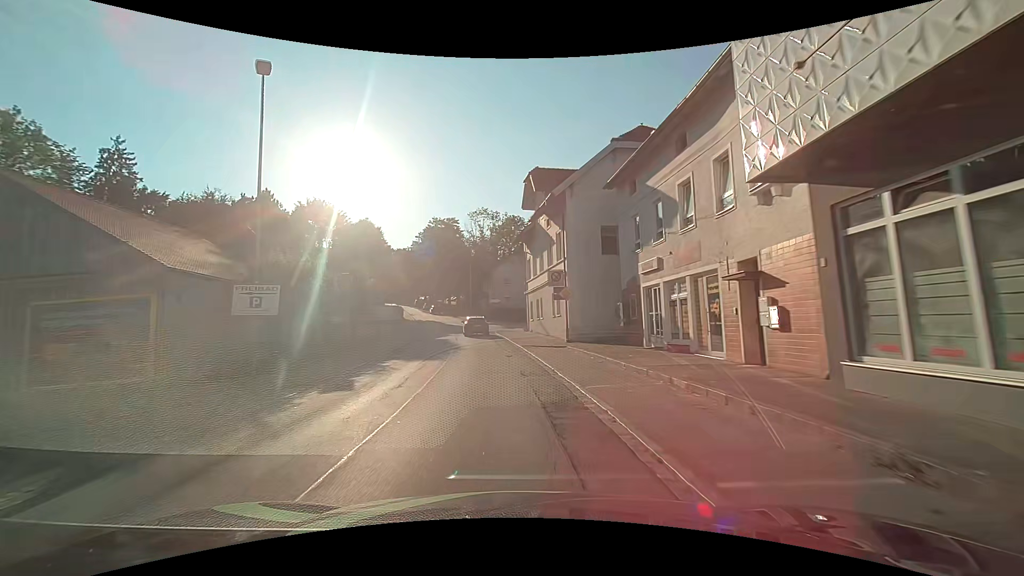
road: secondary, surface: asphalt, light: Day
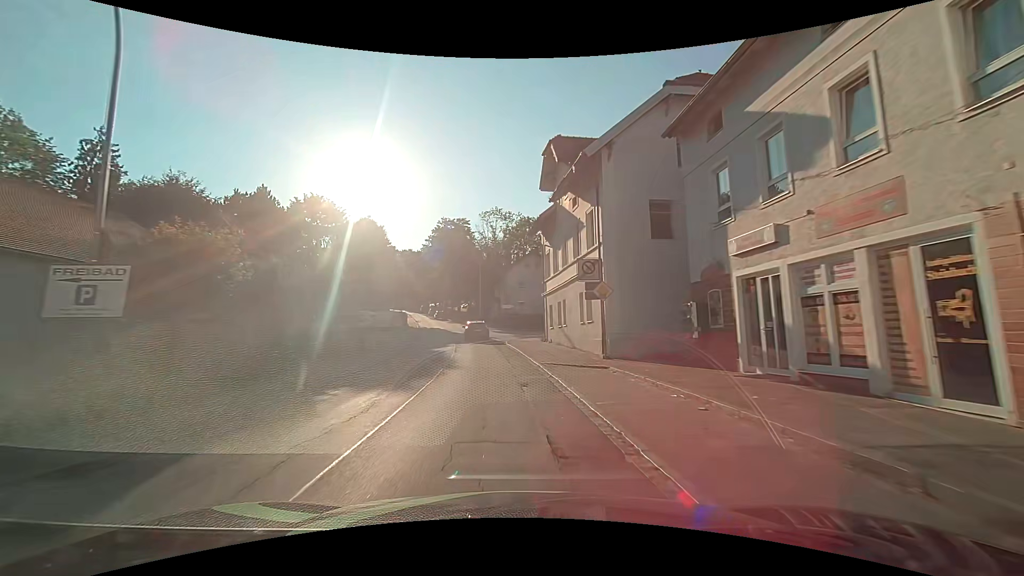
(+0.1, +7.4) m; 0°
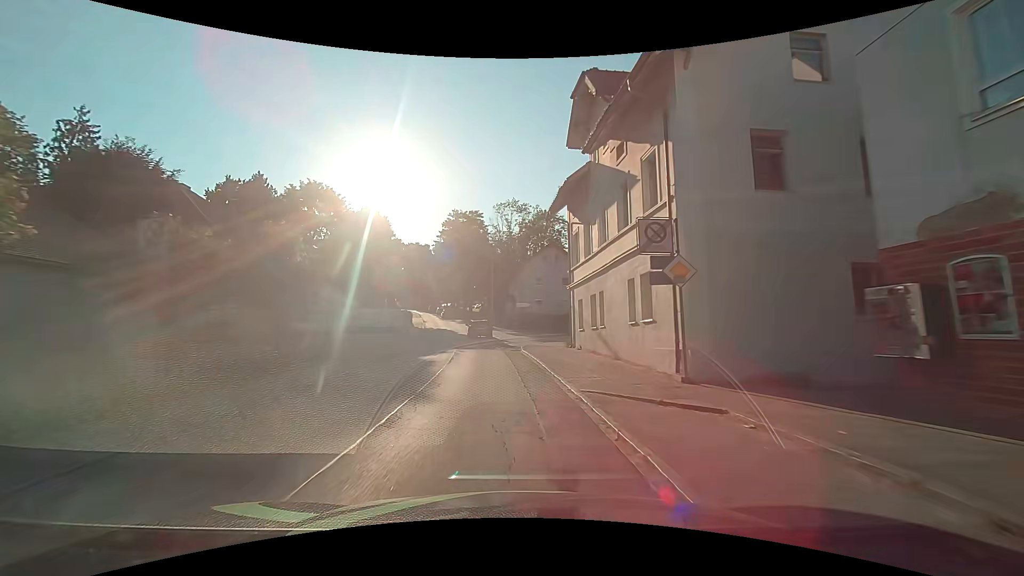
(-0.1, +7.4) m; -2°
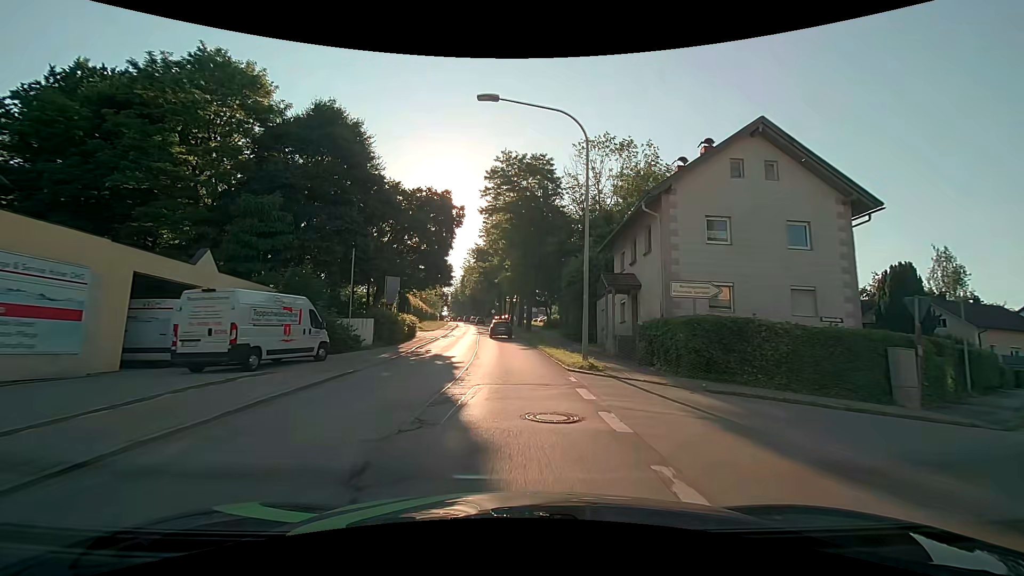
(-3.1, +36.7) m; -8°
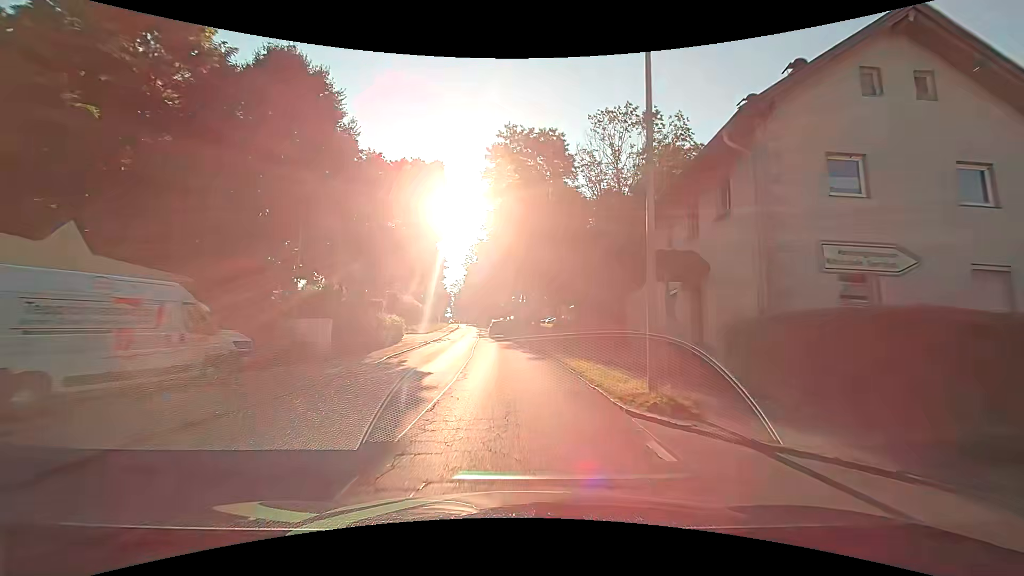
(-0.1, +7.3) m; -1°
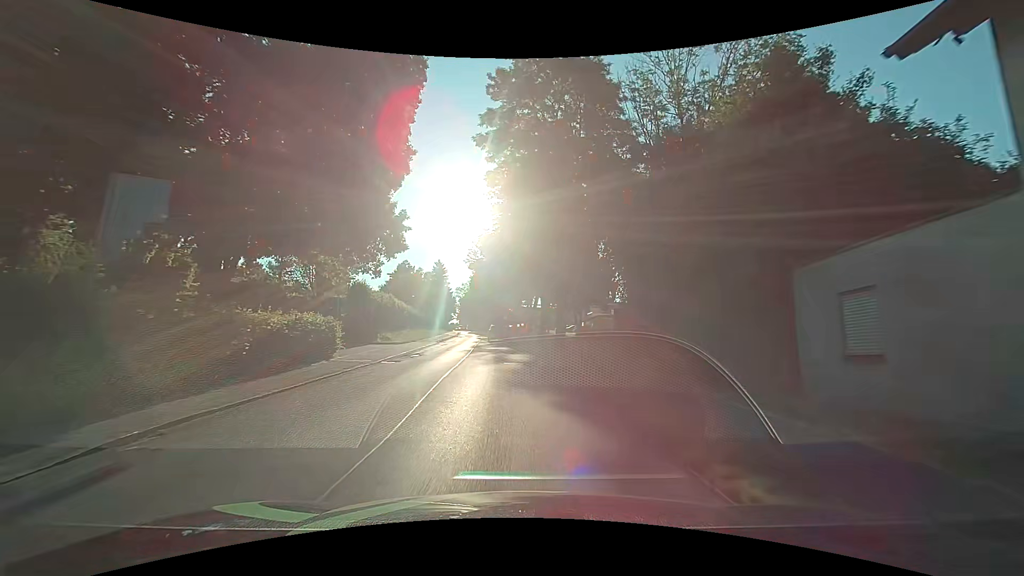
(-0.2, +14.7) m; -2°
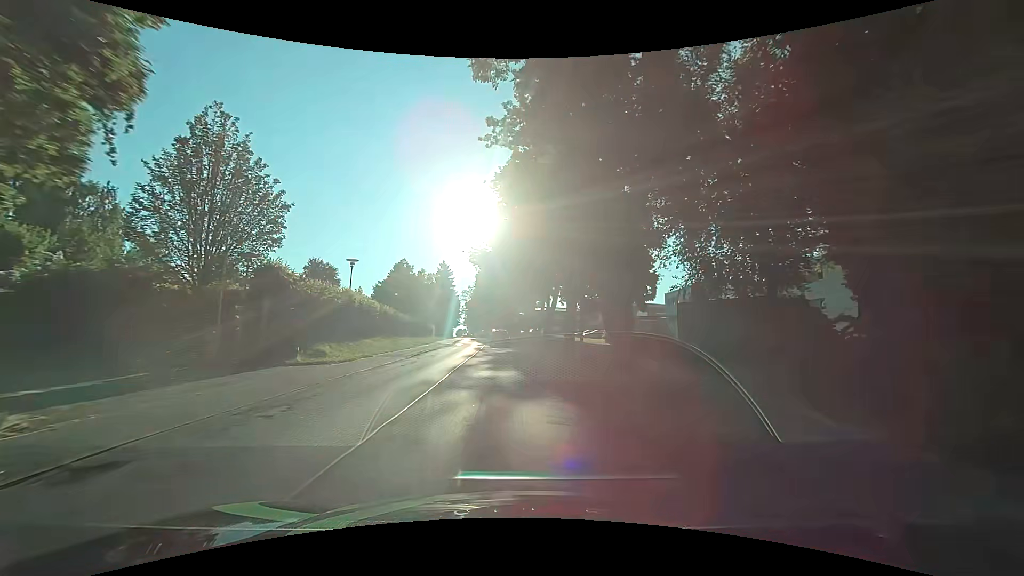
(-0.1, +14.8) m; -1°
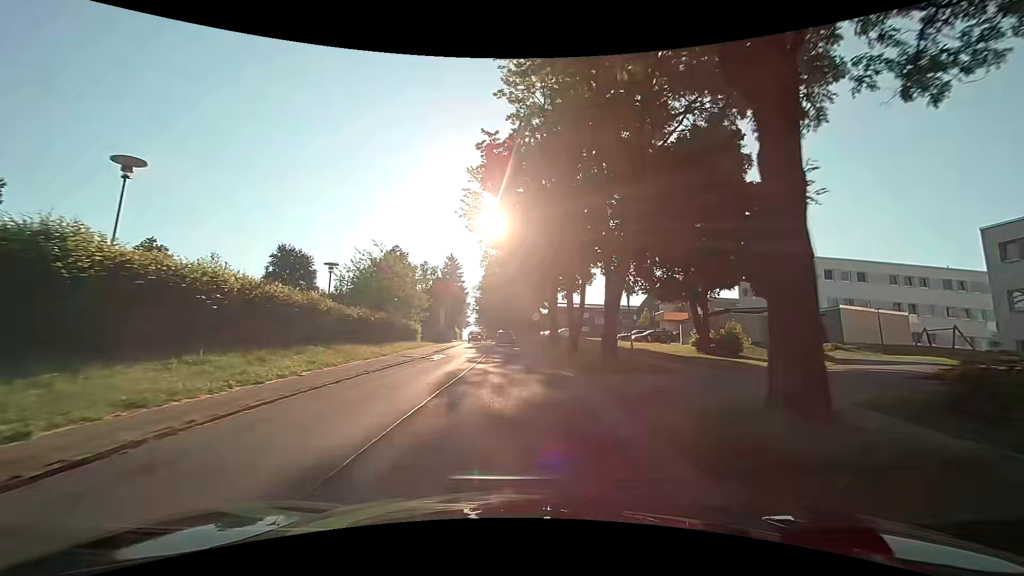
(-0.4, +22.3) m; -3°
(0, +10) (0, +20) (0, +30) (0, +40) (-1, +50) (-1, +60) (-2, +70) (-3, +80) (-4, +90) (-4, +100) m
